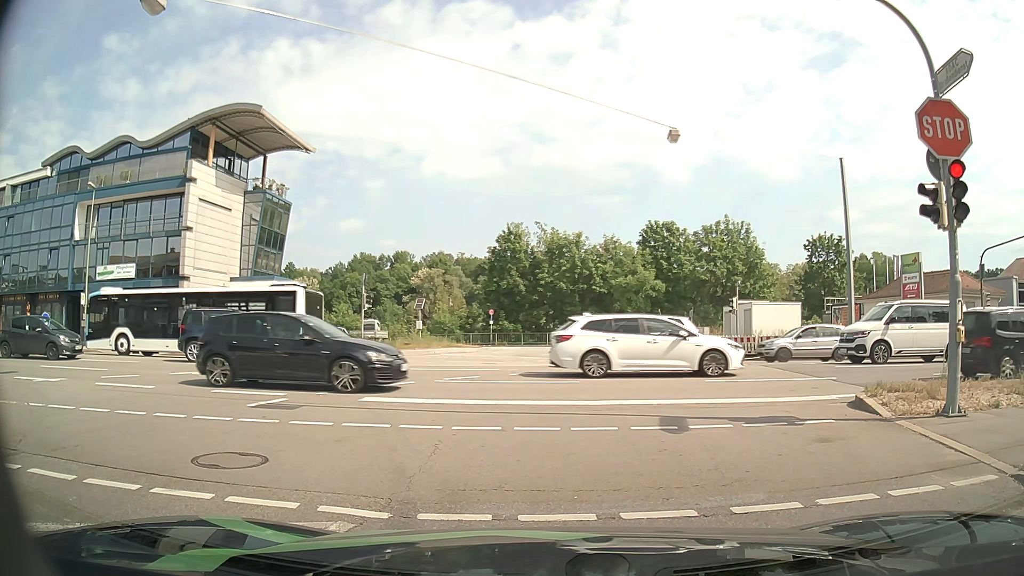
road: tertiary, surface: asphalt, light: Day
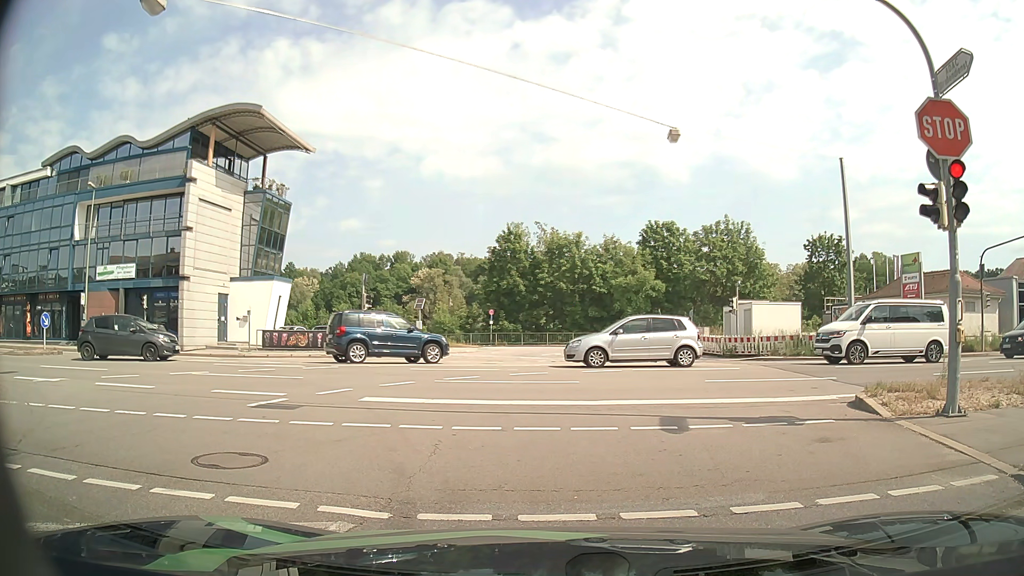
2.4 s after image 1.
(0.0, 0.0) m; 0°
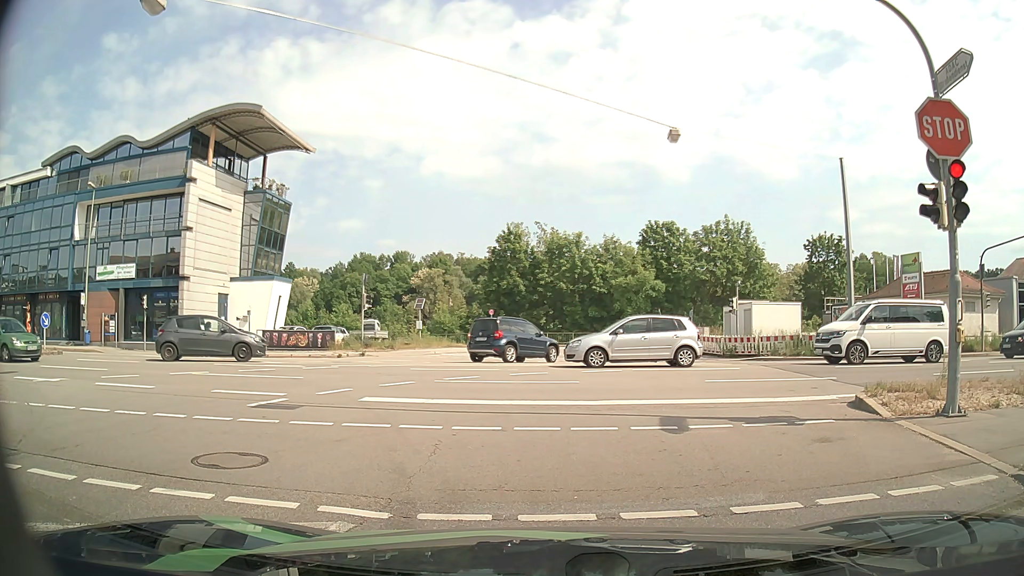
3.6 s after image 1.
(0.0, 0.0) m; 0°
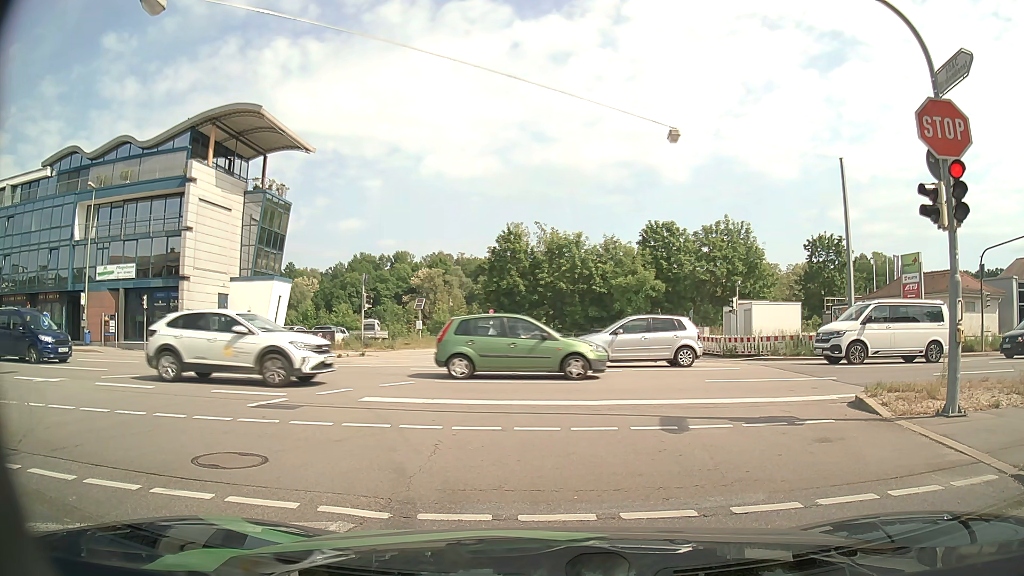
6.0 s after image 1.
(0.0, 0.0) m; 0°
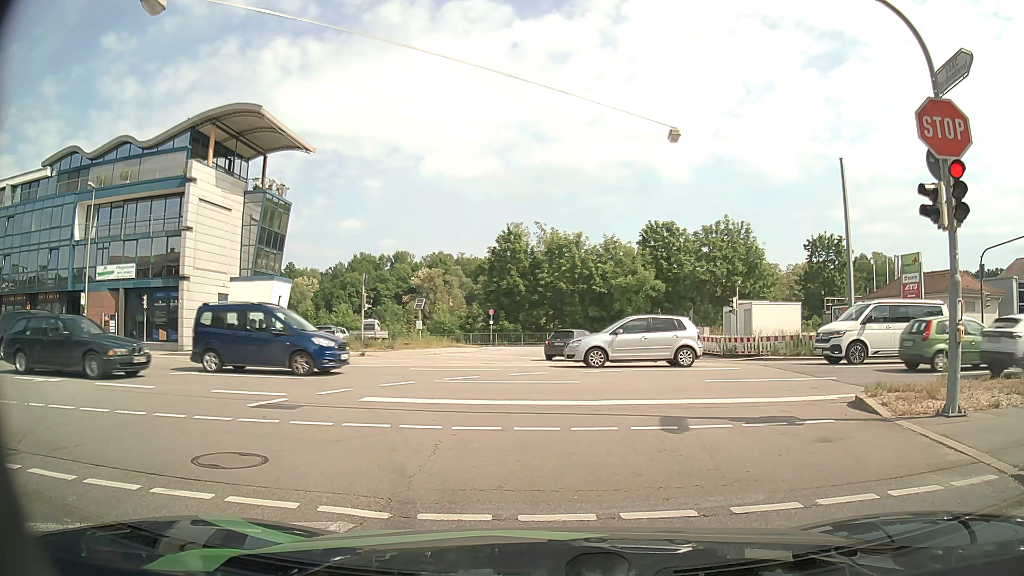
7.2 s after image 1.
(0.0, 0.0) m; 0°
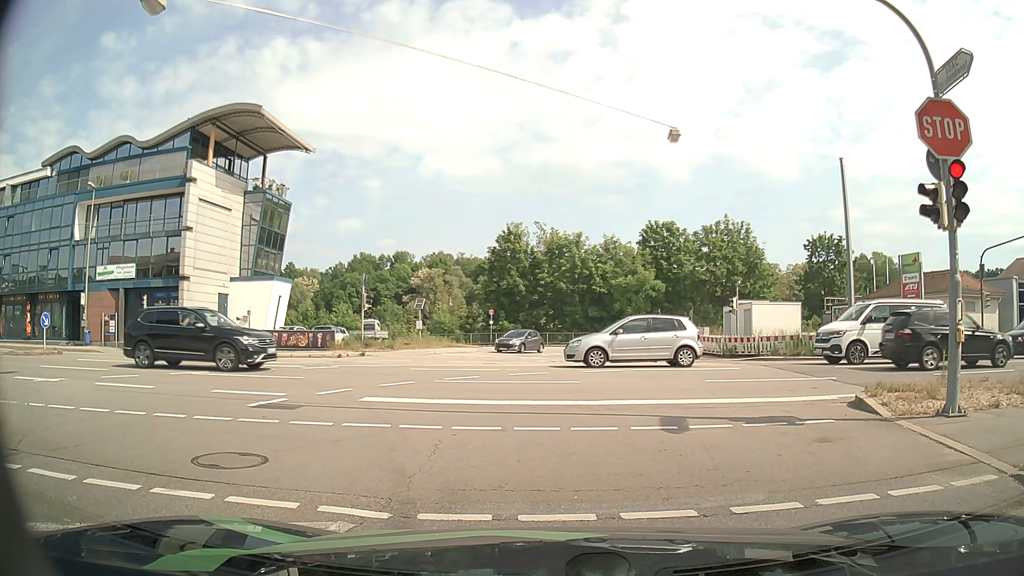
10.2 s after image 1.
(0.0, 0.0) m; 0°
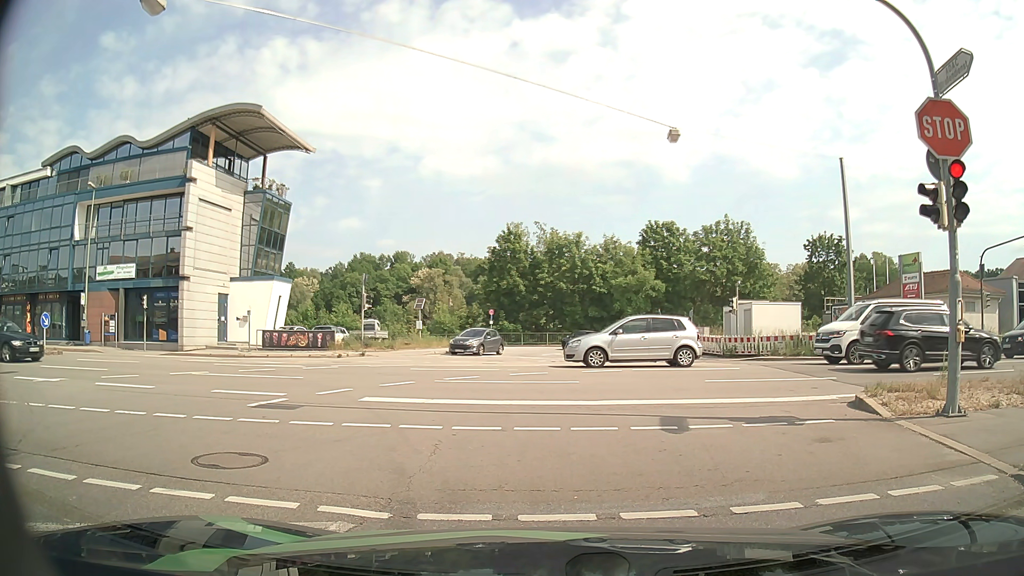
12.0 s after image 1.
(0.0, 0.0) m; 0°
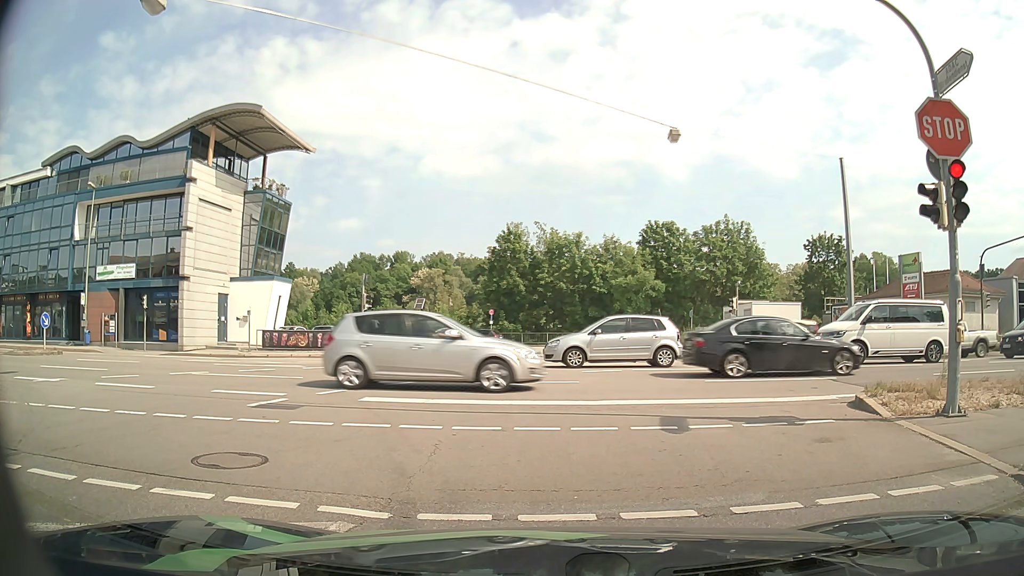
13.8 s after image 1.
(0.0, 0.0) m; 0°
(-1, +10) (-5, +19) (-12, +26) (-22, +28) (-32, +28) (-42, +27) (-52, +27) (-62, +27) (-72, +27) (-82, +27) m
